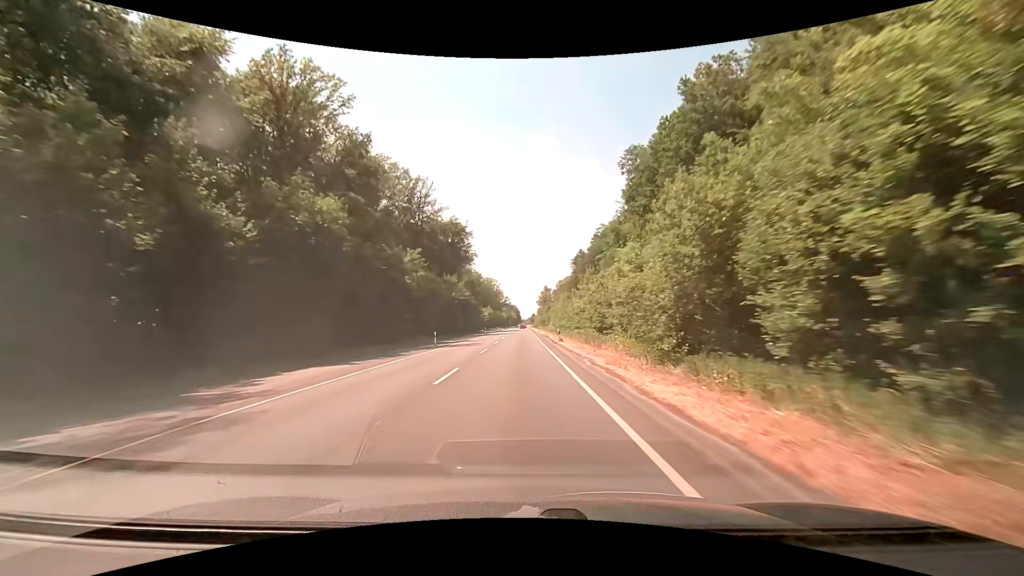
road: secondary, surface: asphalt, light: Day
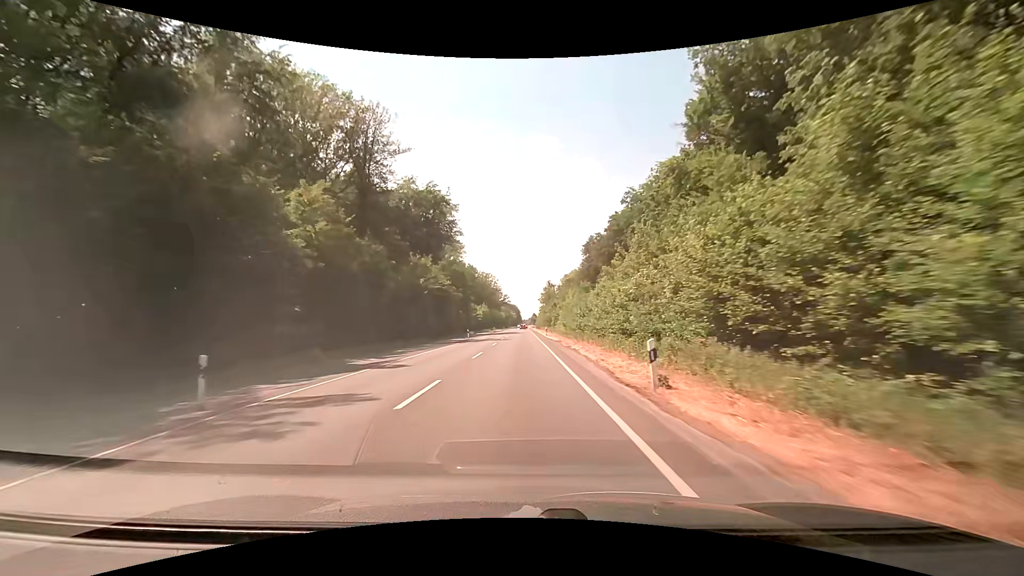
(-0.1, +27.5) m; 0°
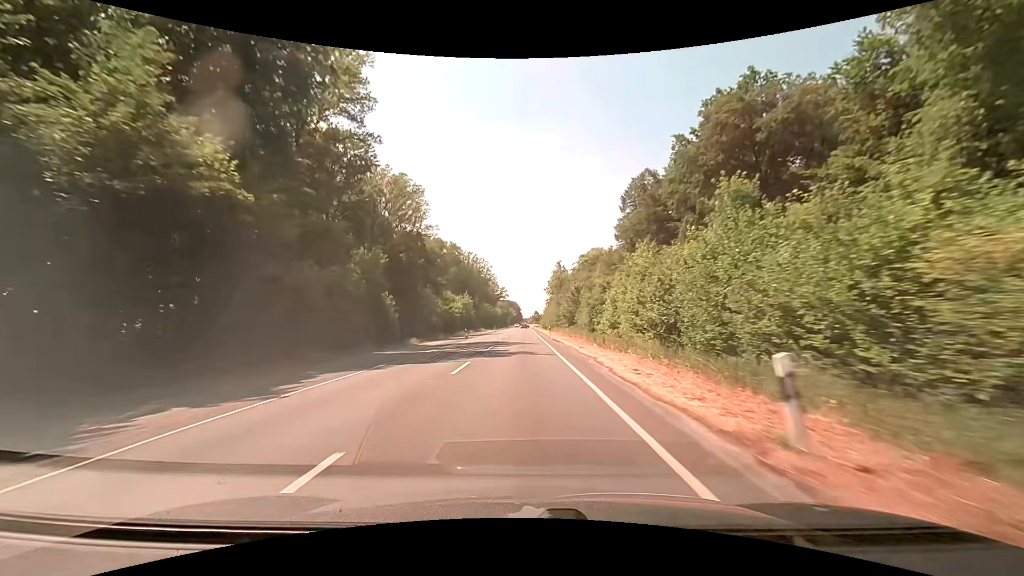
(0.0, +54.9) m; 0°
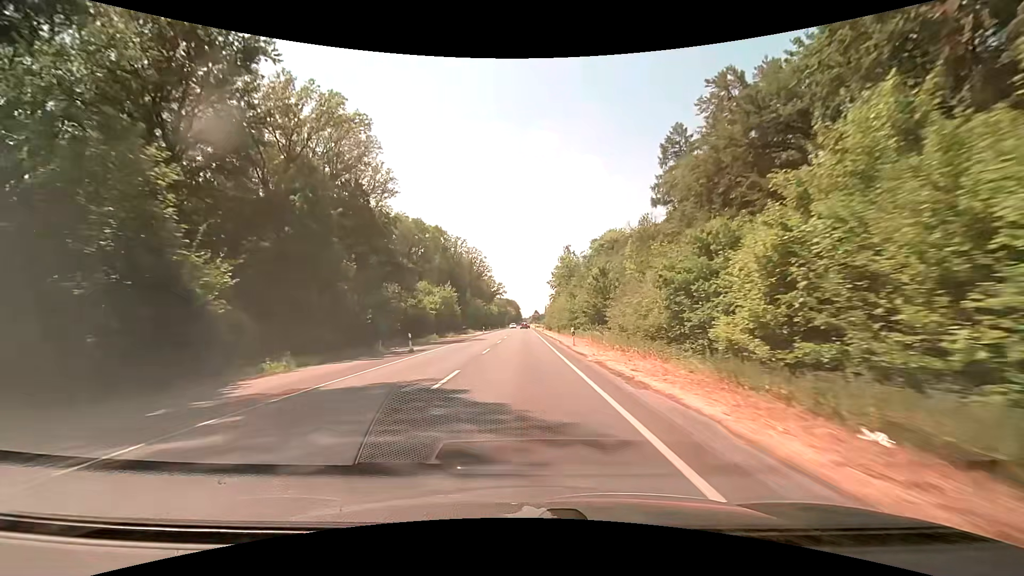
(0.0, +27.1) m; 0°
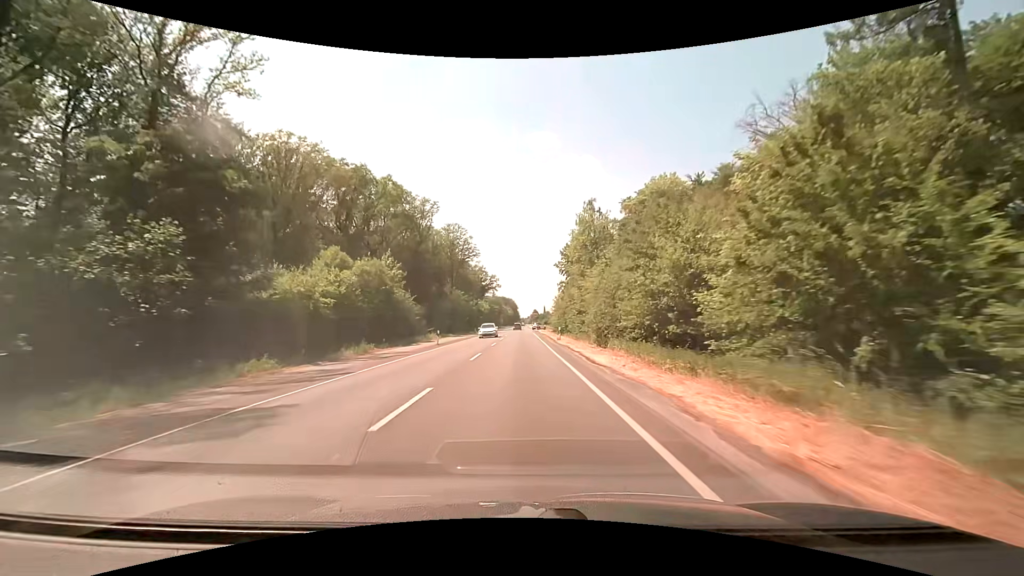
(+0.1, +39.9) m; 0°
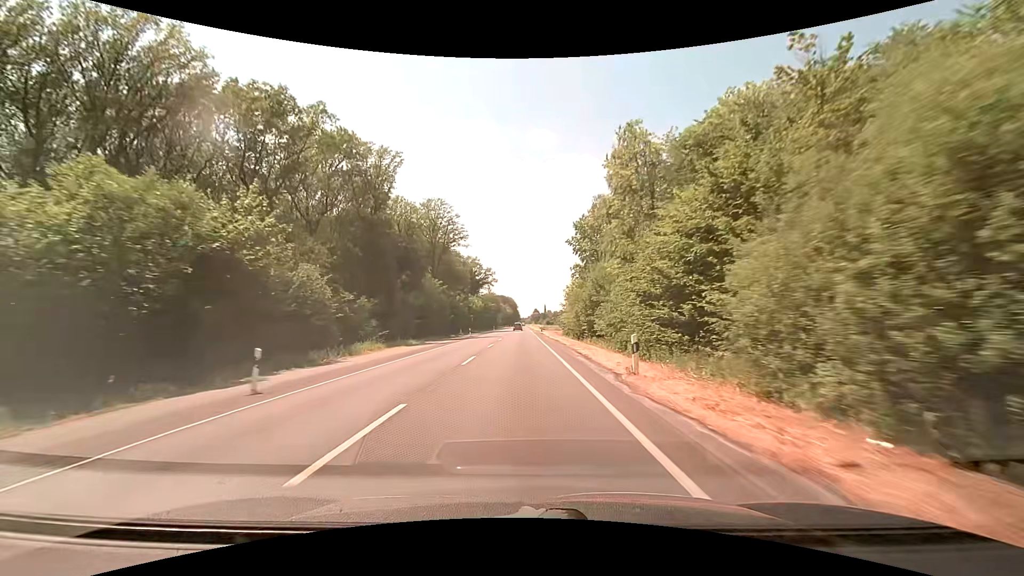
(0.0, +26.0) m; 0°
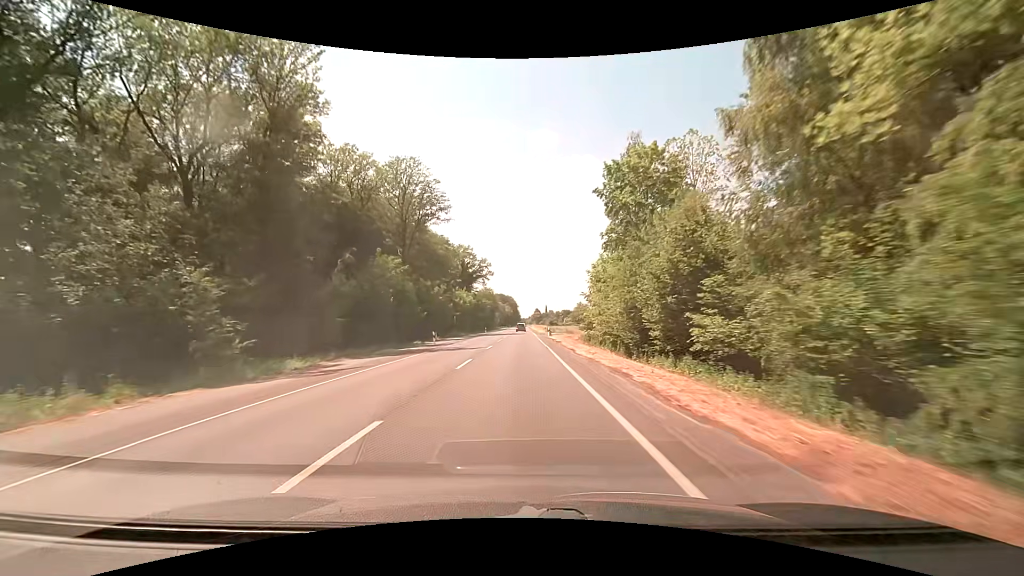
(0.0, +25.5) m; 0°
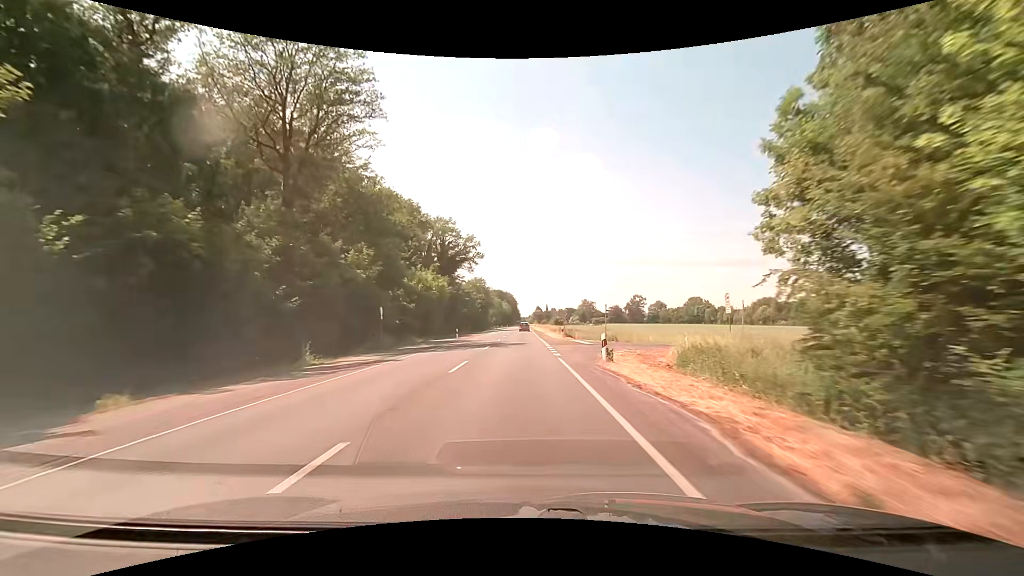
(+0.1, +37.3) m; 0°
(0, +10) (0, +20) (0, +30) (0, +40) (0, +50) (0, +60) (0, +70) (0, +80) (0, +90) (-1, +100) m
